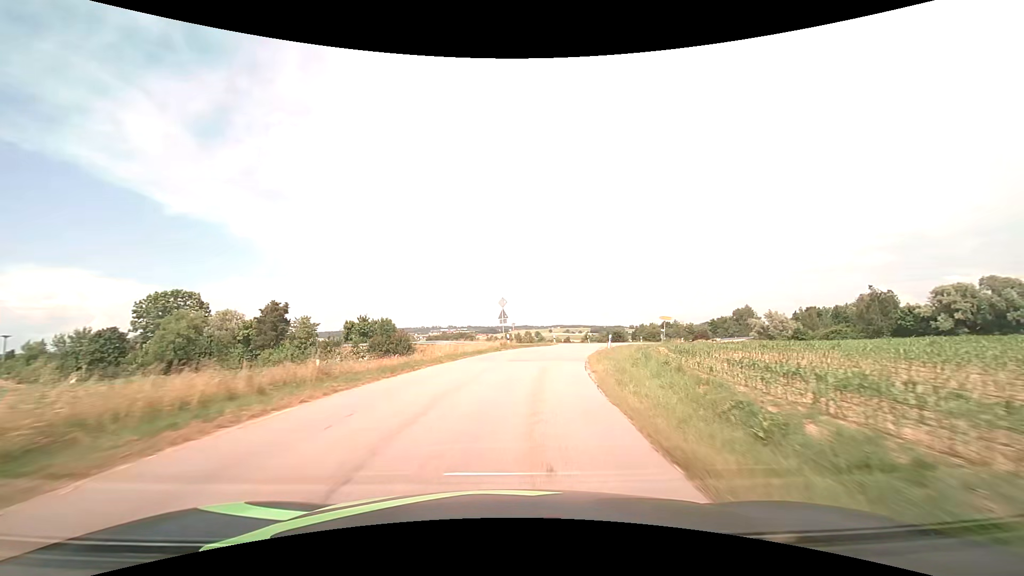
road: tertiary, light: Day
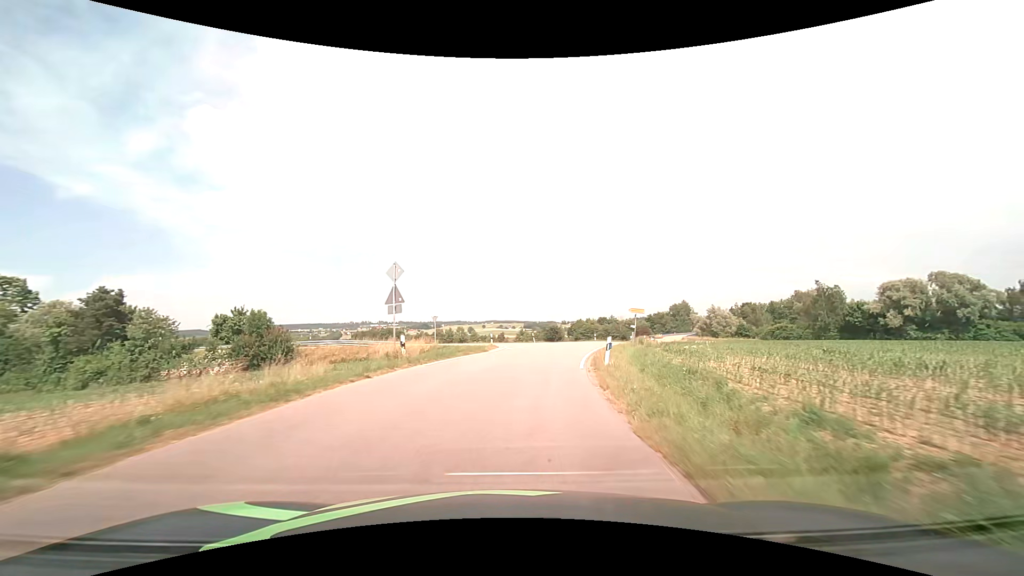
(+1.2, +17.4) m; +8°
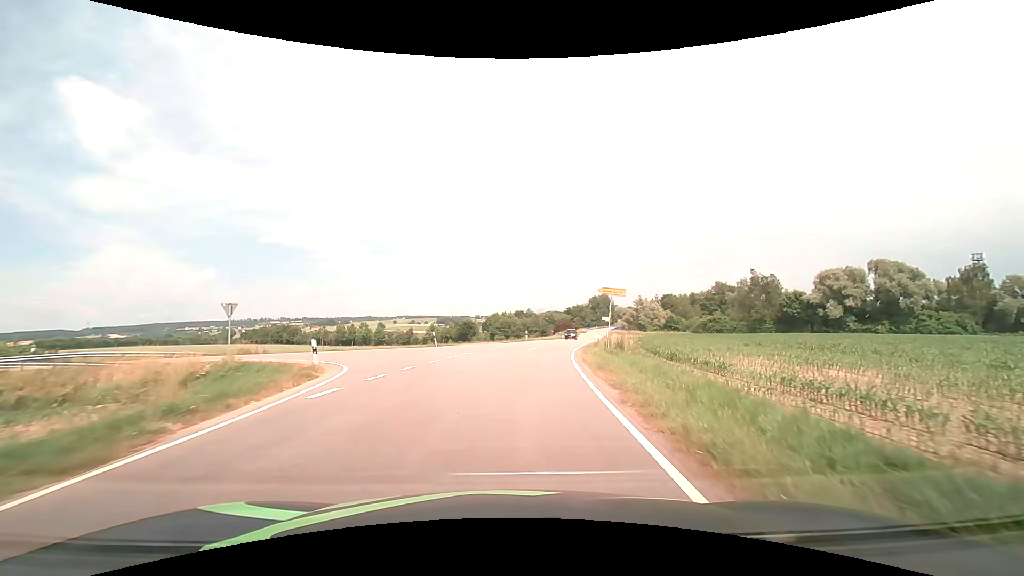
(+1.8, +22.0) m; +9°
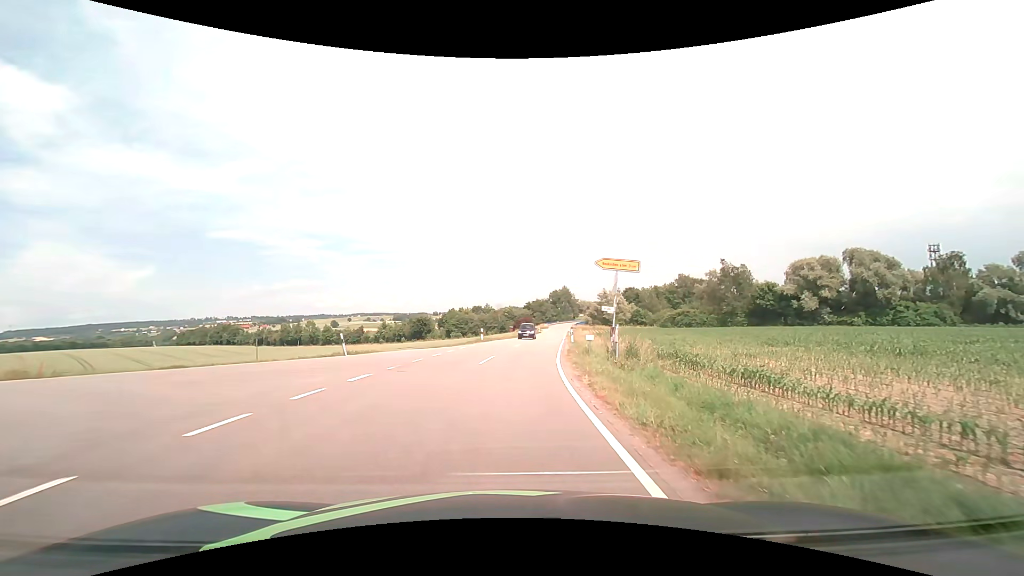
(+0.7, +11.1) m; +6°
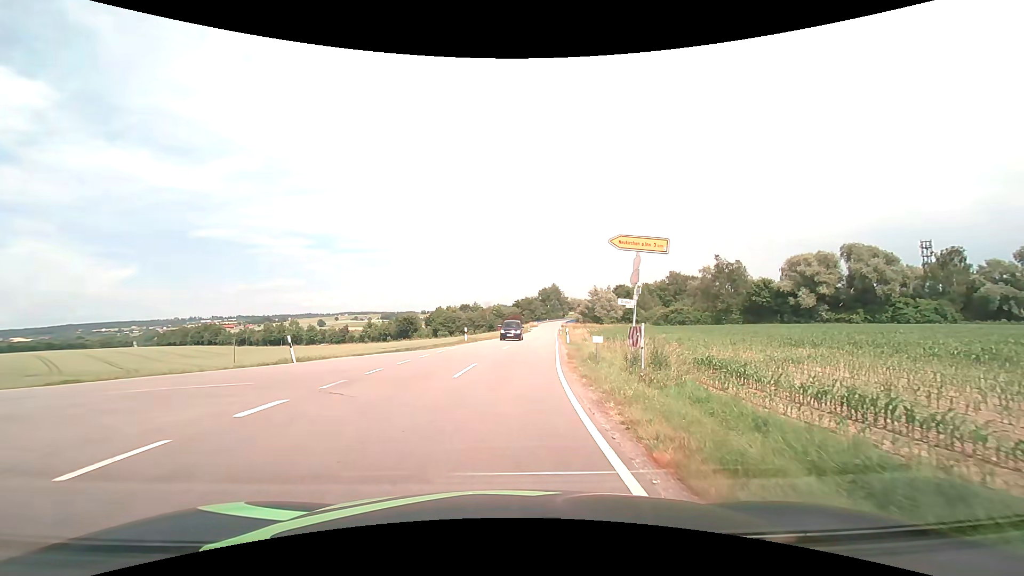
(0.0, +4.3) m; +1°
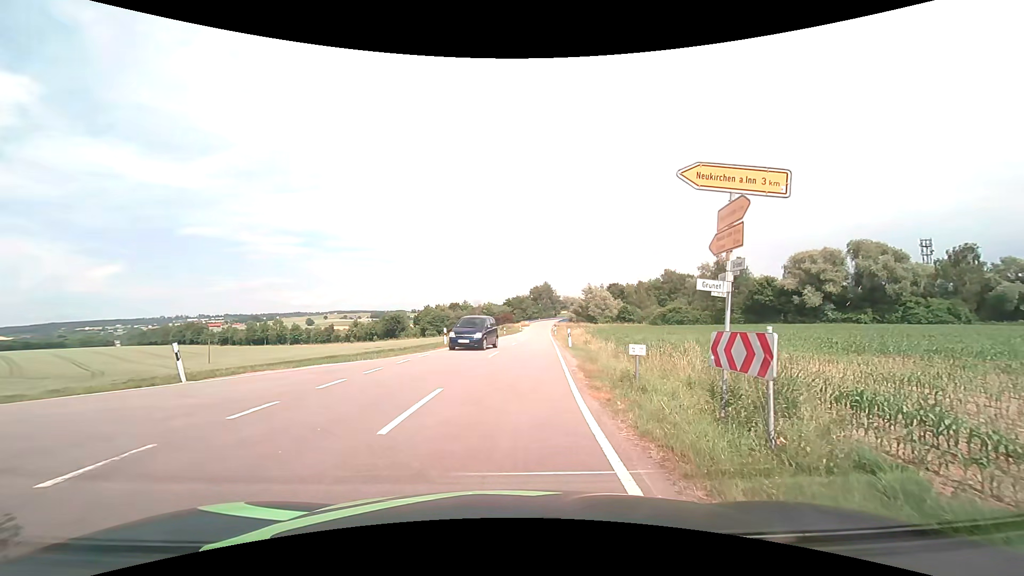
(0.0, +5.7) m; +1°
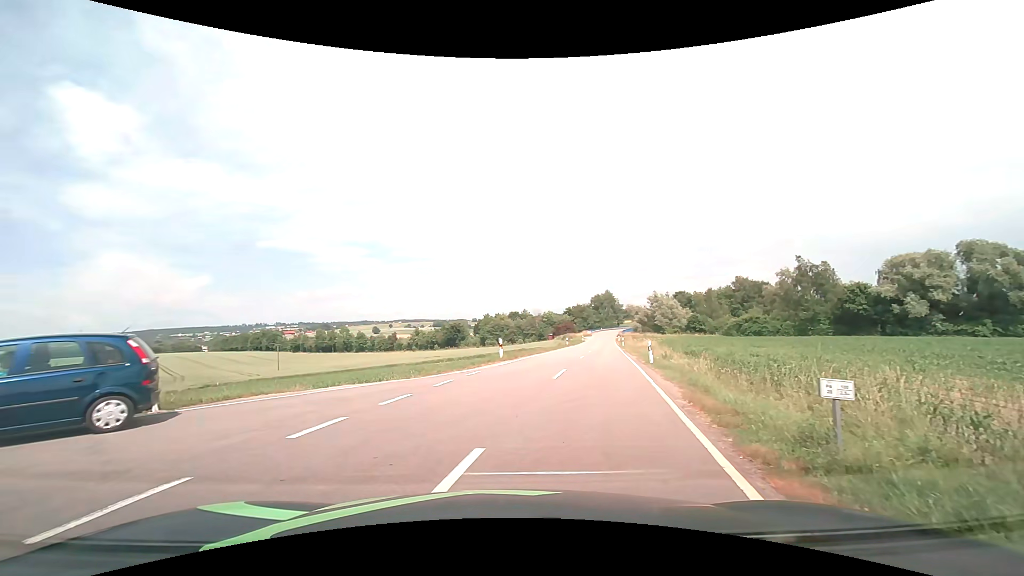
(-0.1, +4.1) m; -8°
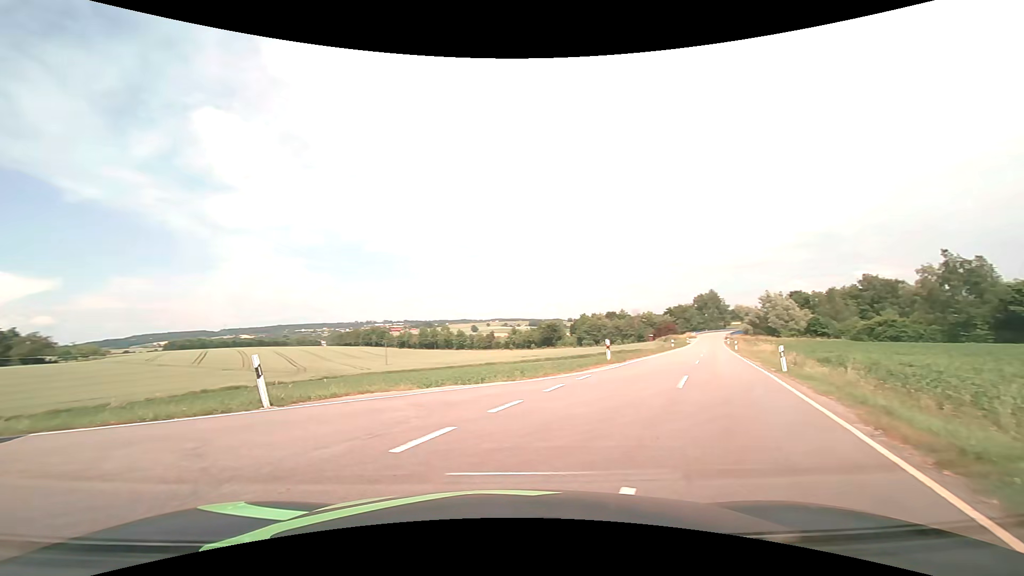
(-0.1, +1.5) m; -10°
(-6, +7) (-16, +10) (-25, +12) (-35, +15) (-45, +18) (-54, +20) (-64, +23) (-73, +26) (-83, +29) (-92, +32) m
